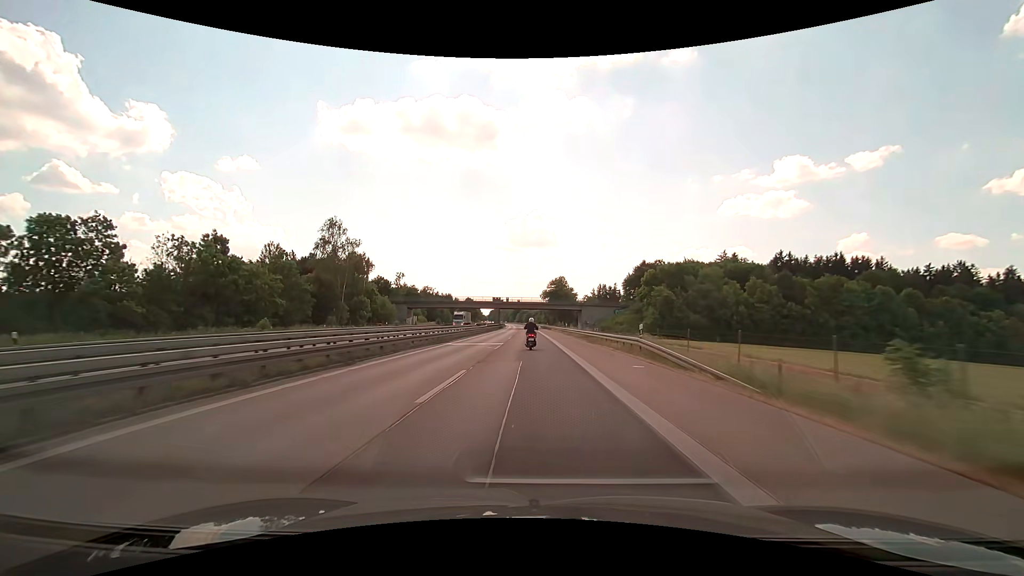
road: motorway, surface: asphalt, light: Day
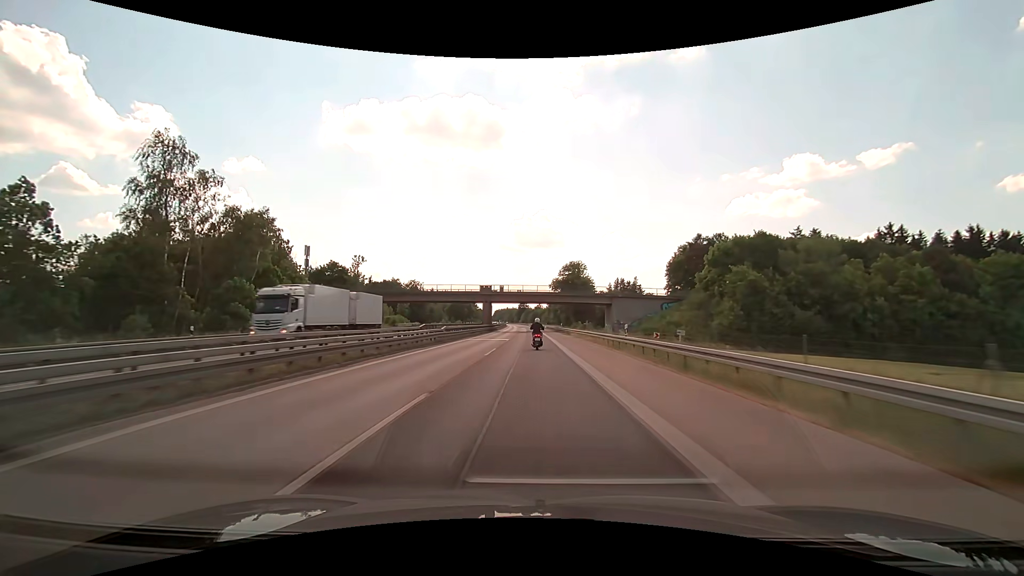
(-0.3, +40.6) m; -1°
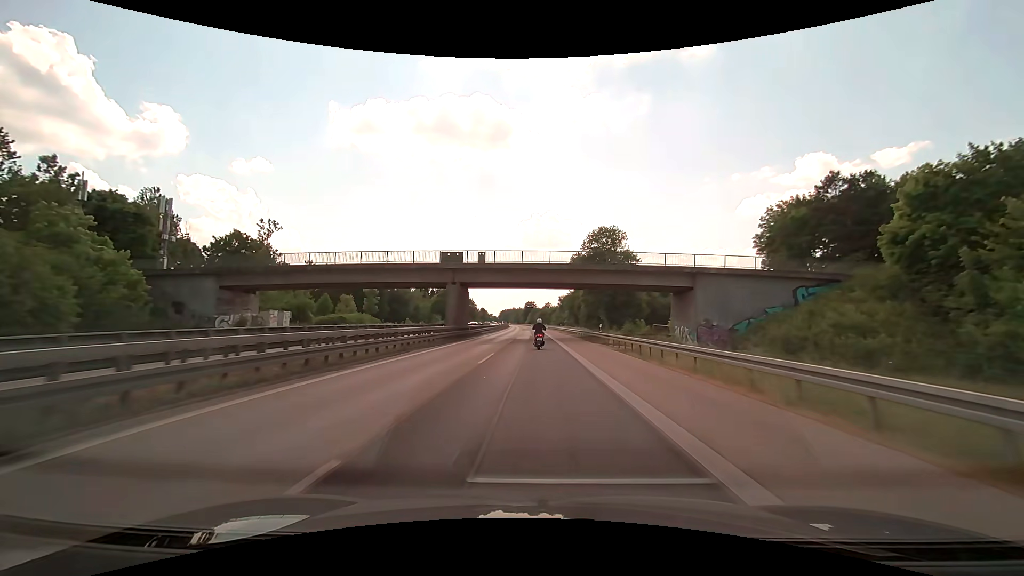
(-0.4, +40.3) m; -1°
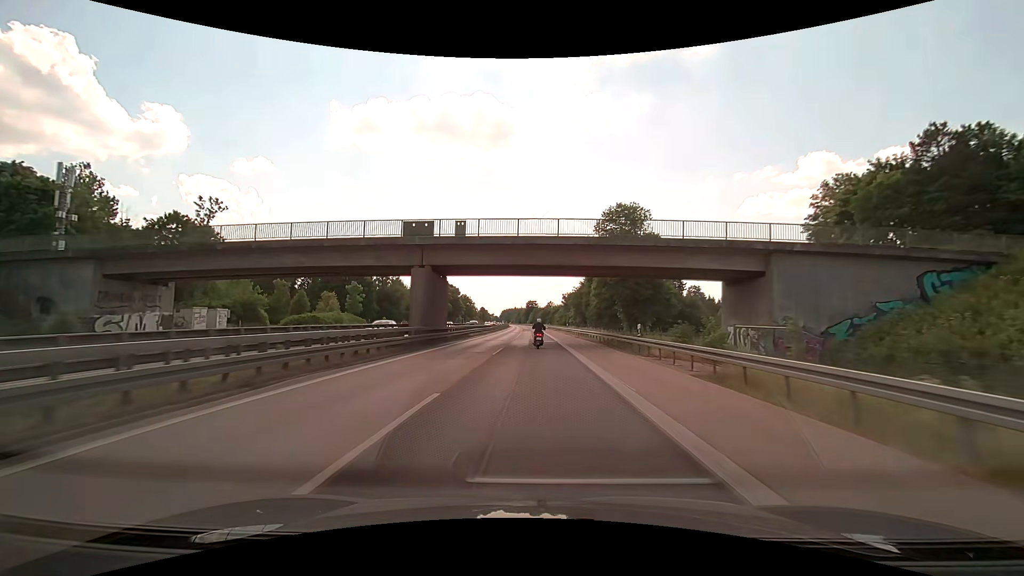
(-0.1, +13.4) m; 0°
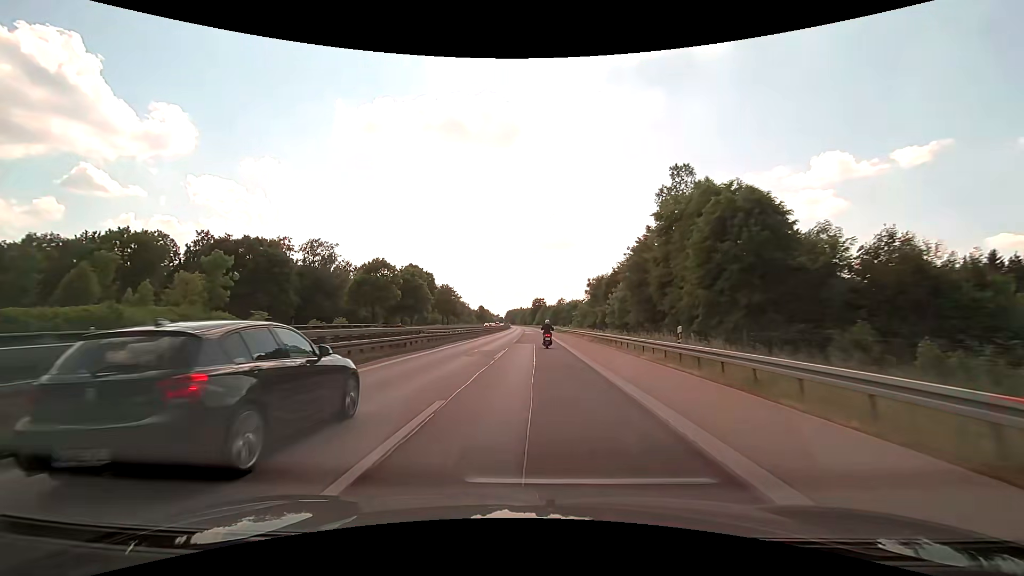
(-0.3, +54.2) m; -1°
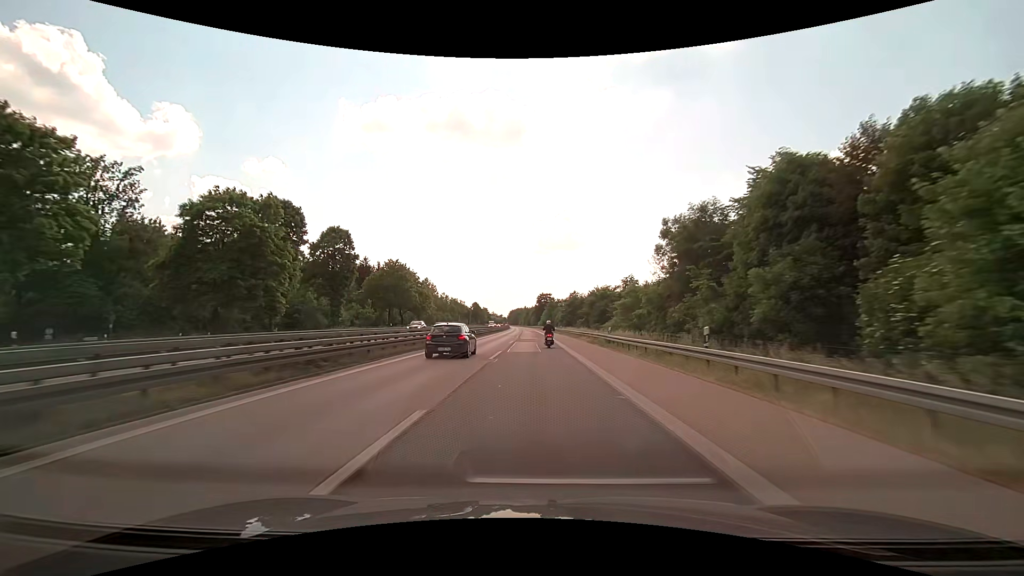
(-0.2, +55.3) m; -1°
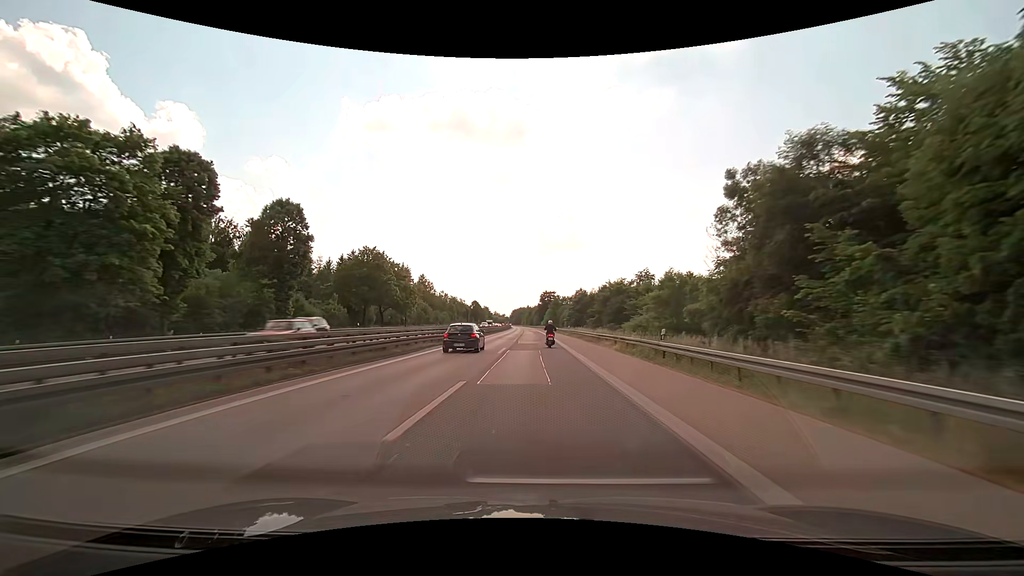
(0.0, +14.0) m; 0°
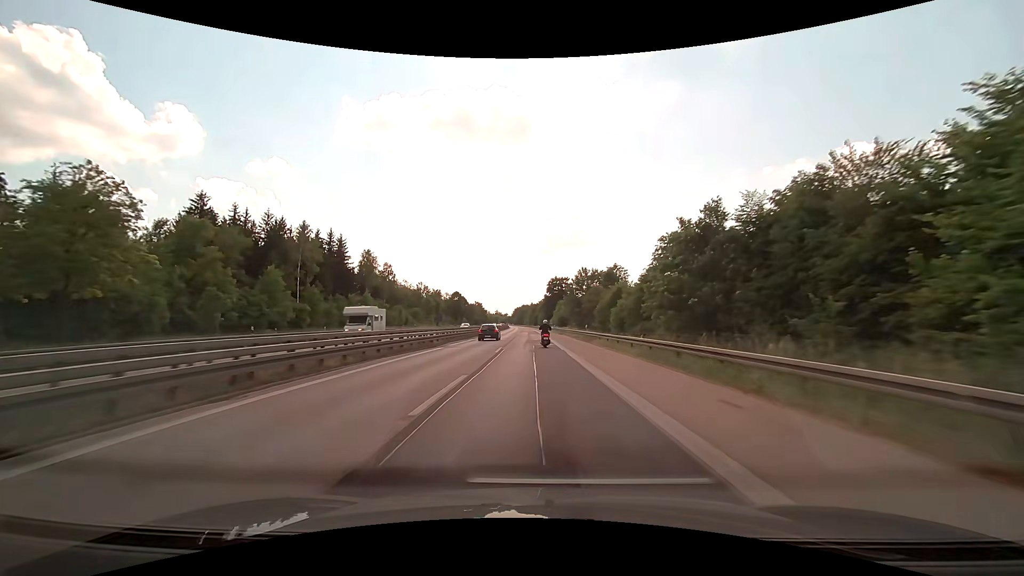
(-0.4, +71.0) m; -1°
(0, +10) (0, +20) (0, +30) (0, +40) (0, +50) (-1, +60) (-1, +70) (-1, +80) (-1, +90) (-2, +100) m
